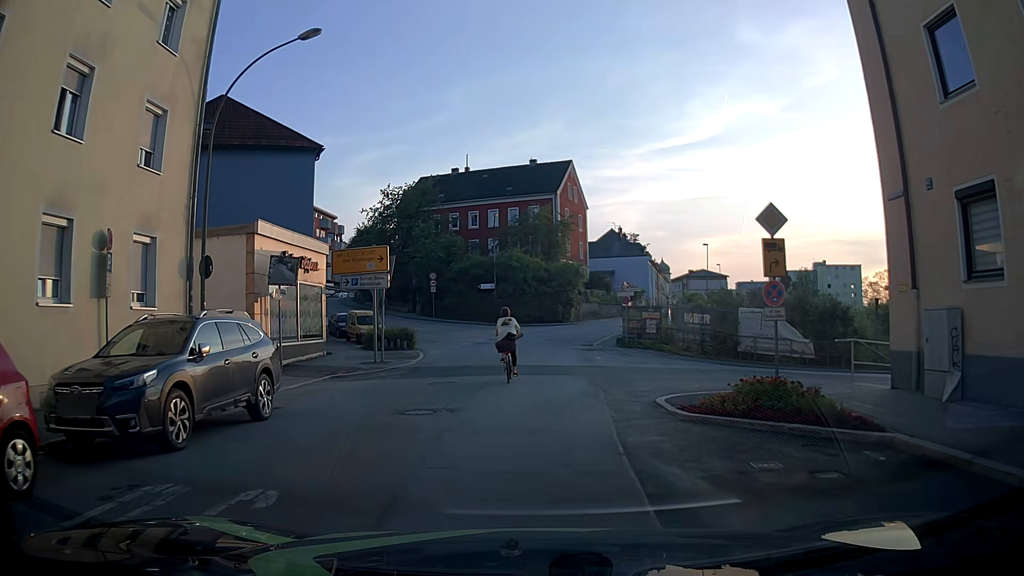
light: Day
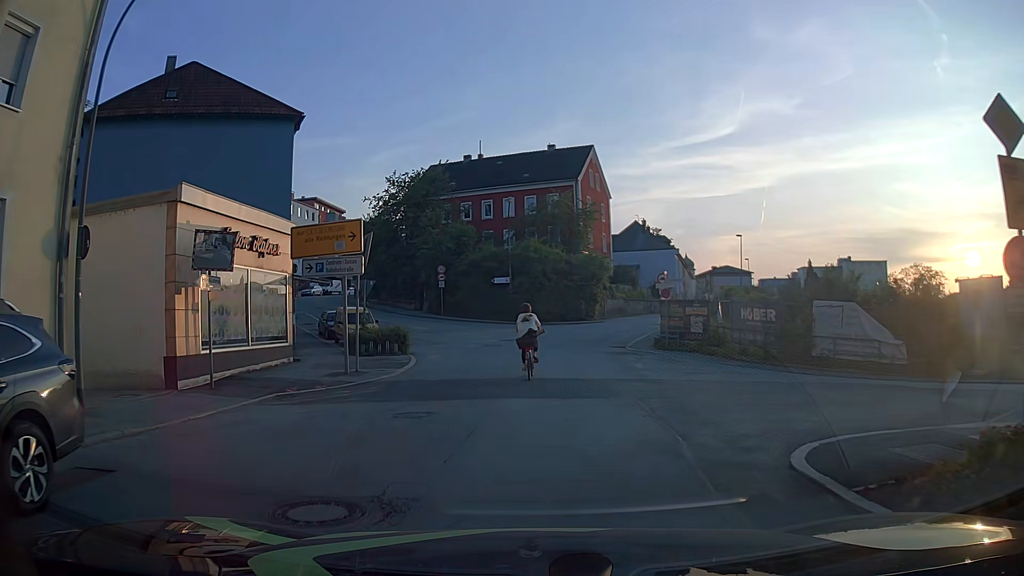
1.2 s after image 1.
(-0.1, +5.9) m; -2°
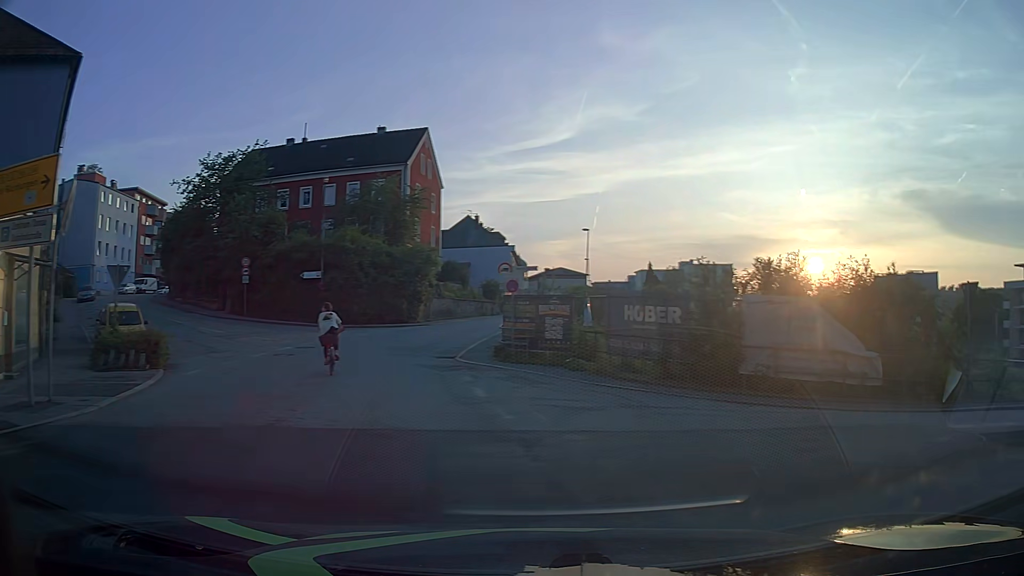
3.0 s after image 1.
(+0.4, +7.3) m; +15°
